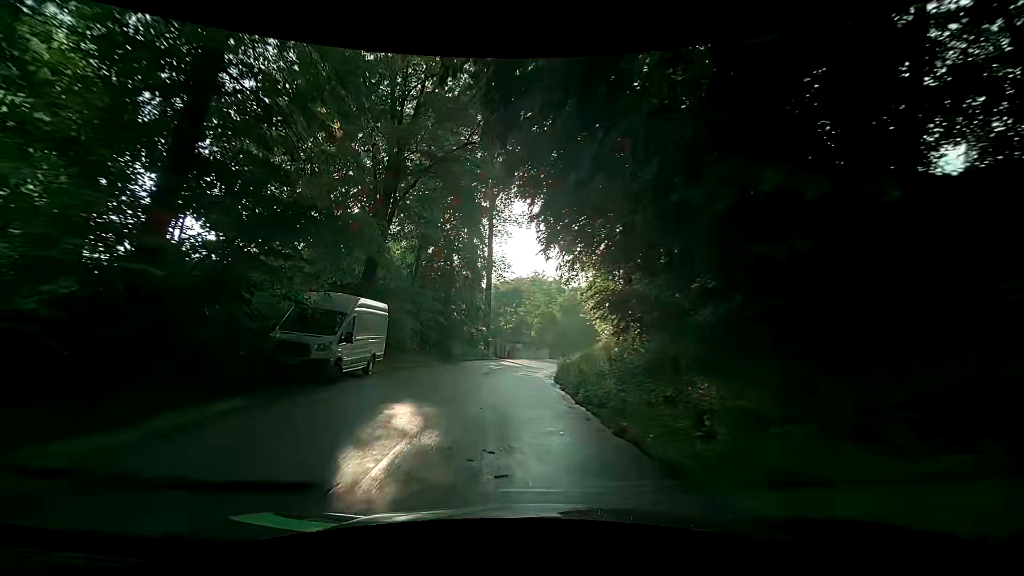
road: tertiary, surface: asphalt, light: Day
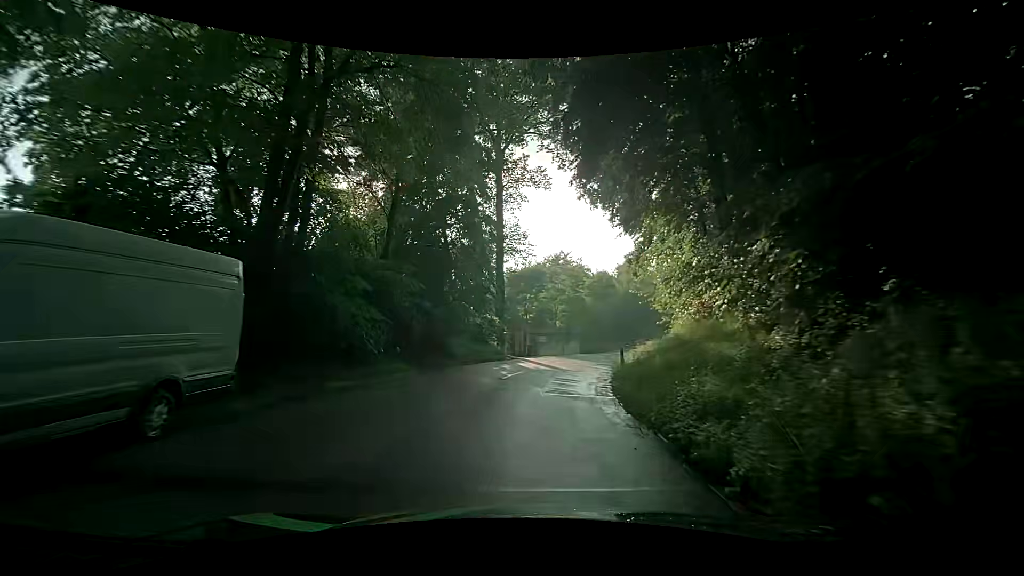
(-0.5, +11.6) m; -1°
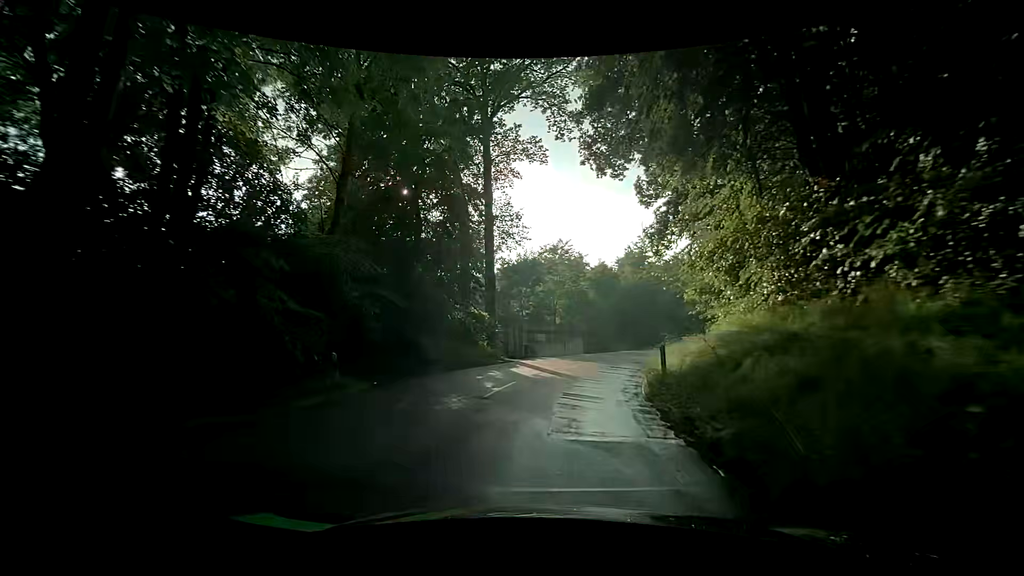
(-0.1, +5.9) m; -2°
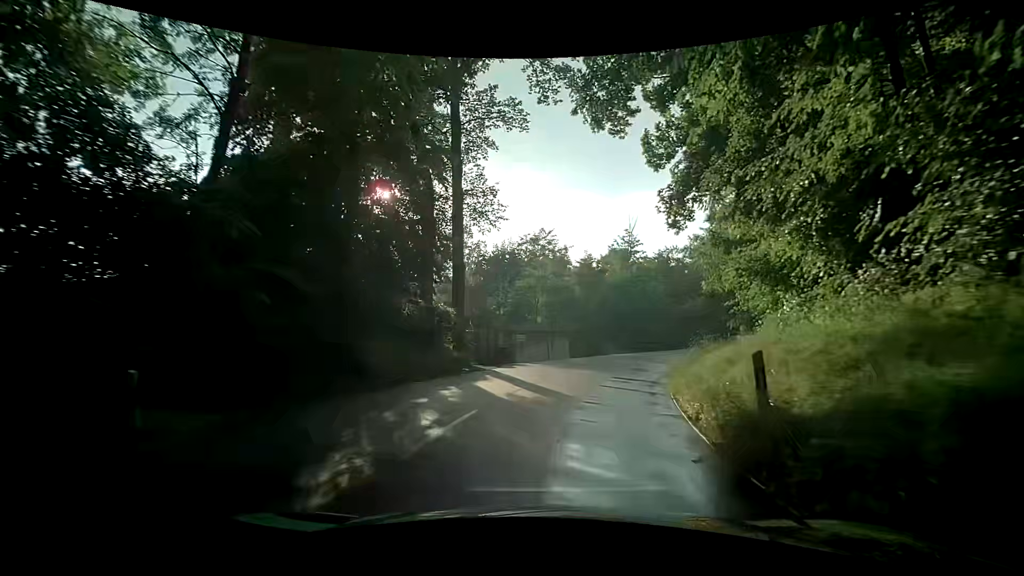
(+0.1, +6.0) m; +2°
